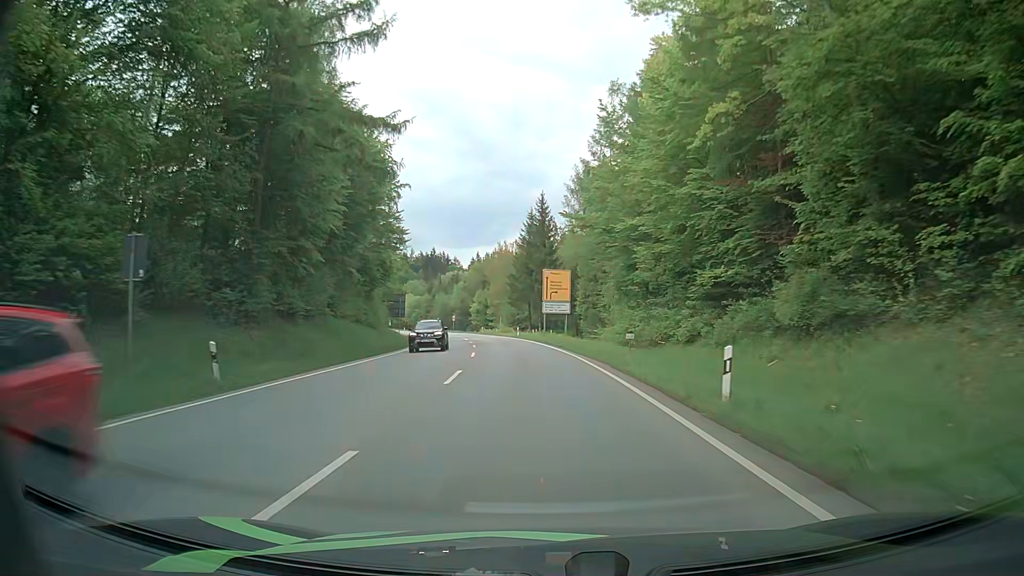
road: secondary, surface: asphalt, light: Day
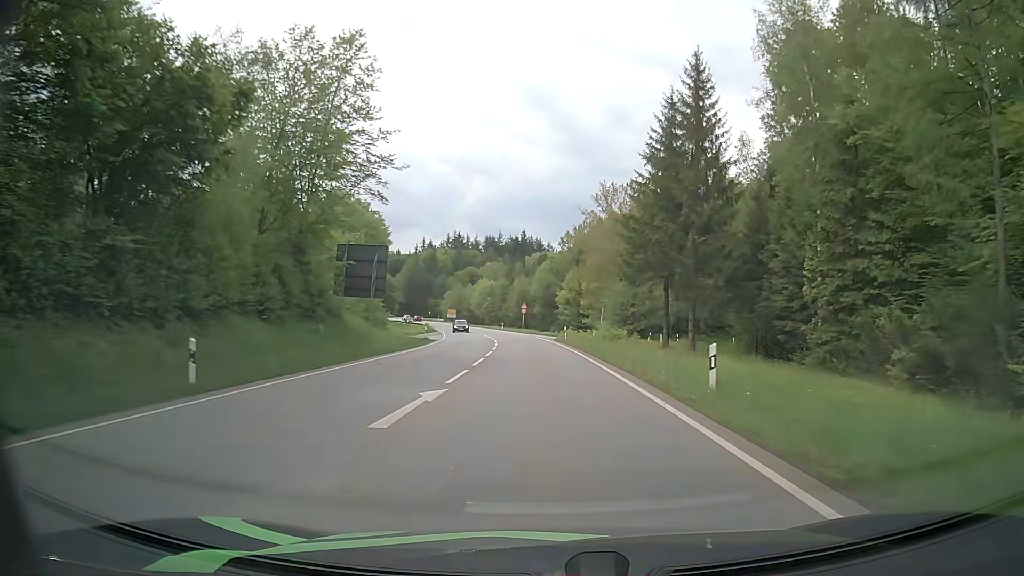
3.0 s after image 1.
(-3.6, +54.8) m; -8°
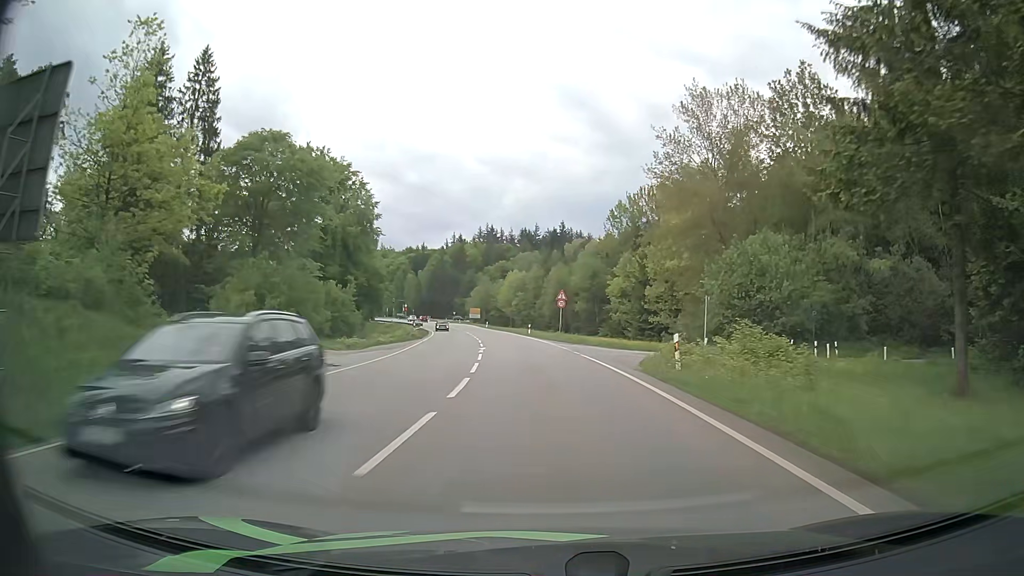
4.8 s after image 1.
(-0.8, +33.3) m; -3°
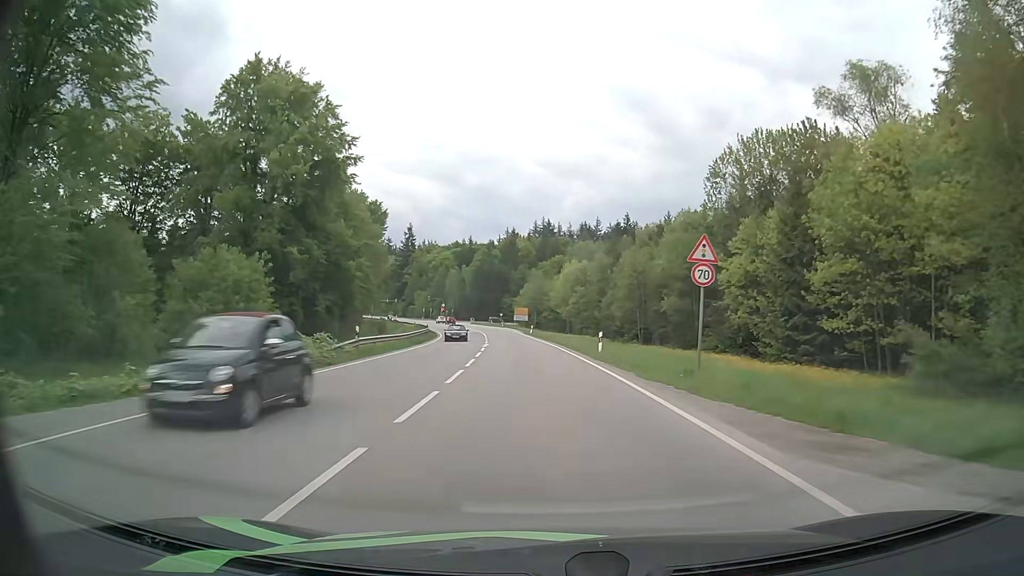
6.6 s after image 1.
(-1.3, +33.4) m; -5°
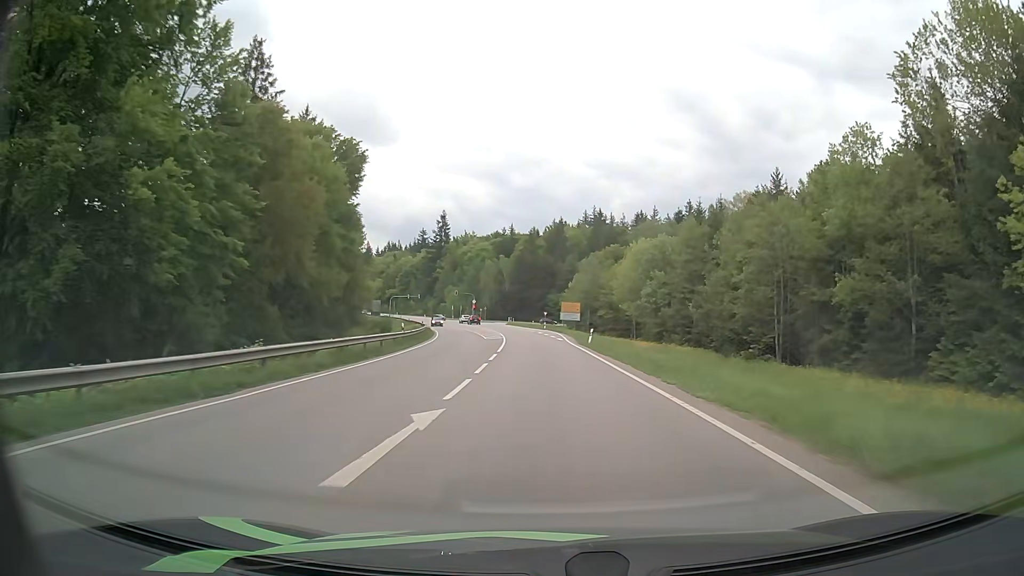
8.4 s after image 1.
(-1.4, +33.2) m; -4°
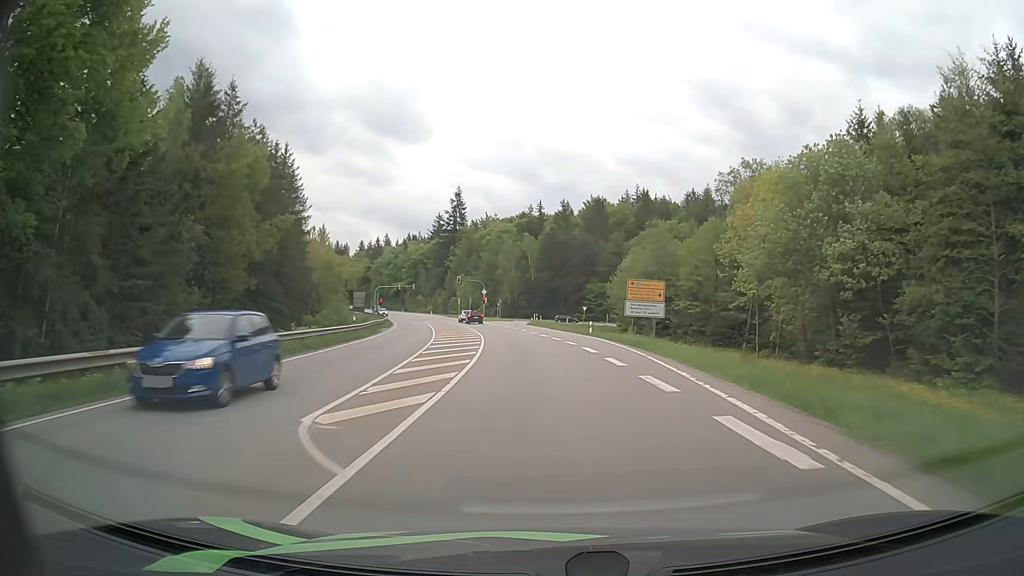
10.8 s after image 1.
(-0.7, +41.7) m; -3°
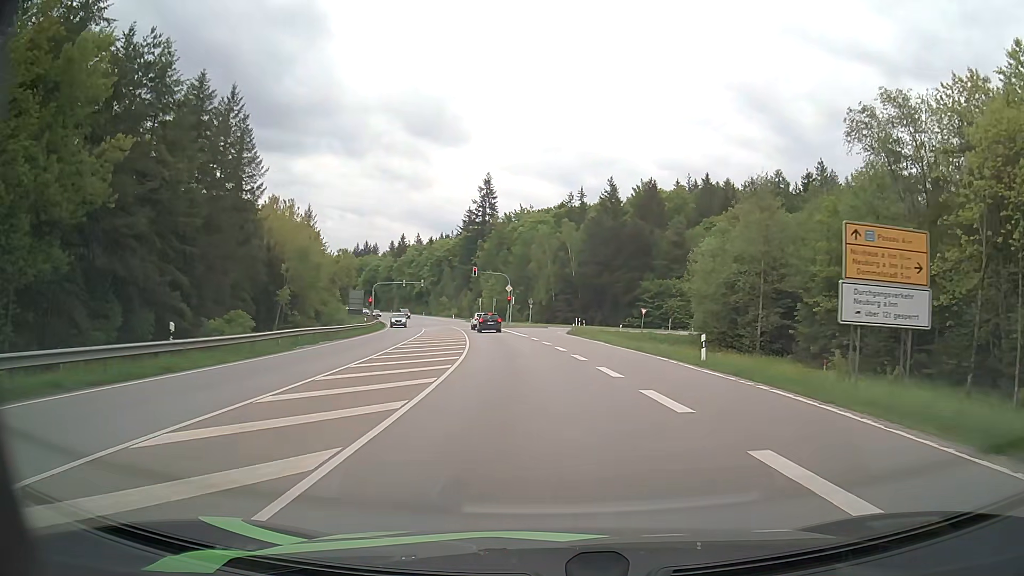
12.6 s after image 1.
(-0.7, +25.9) m; -3°
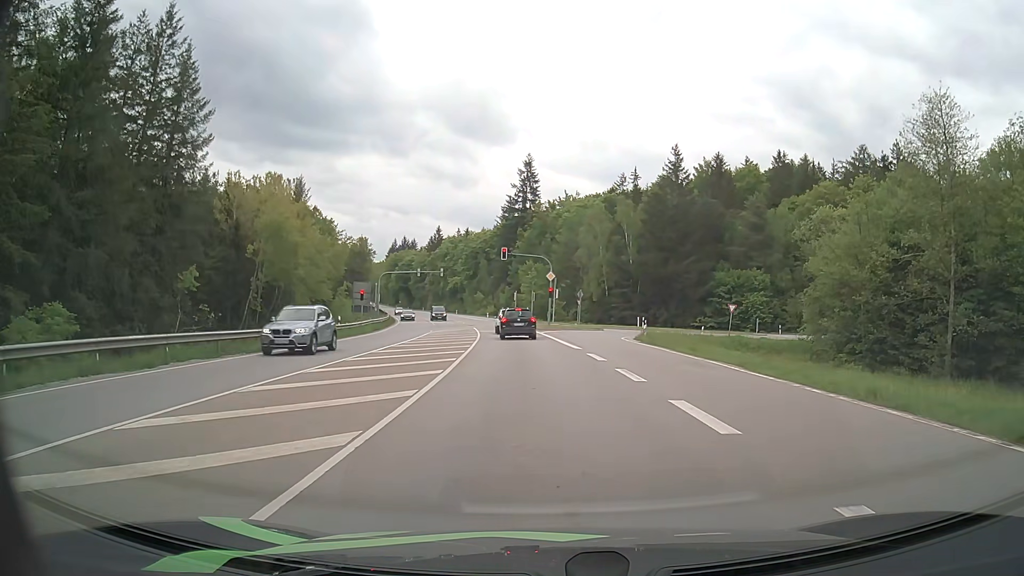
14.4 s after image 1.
(-0.7, +19.9) m; -4°
(0, +10) (-1, +20) (-1, +30) (-2, +40) (-3, +50) (-4, +60) (-6, +70) (-8, +80) (-10, +89) (-12, +99) m
